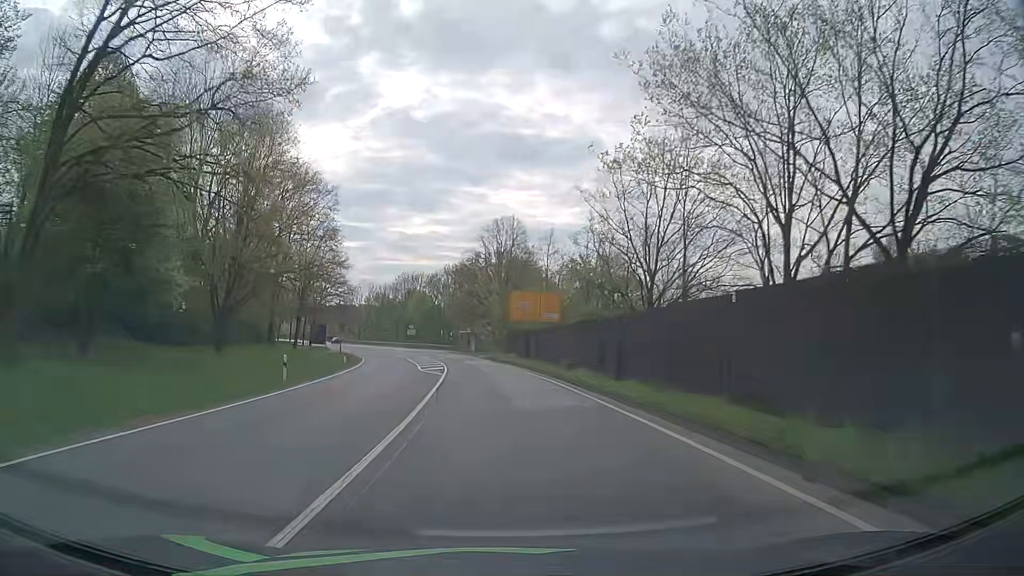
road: primary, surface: asphalt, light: Day
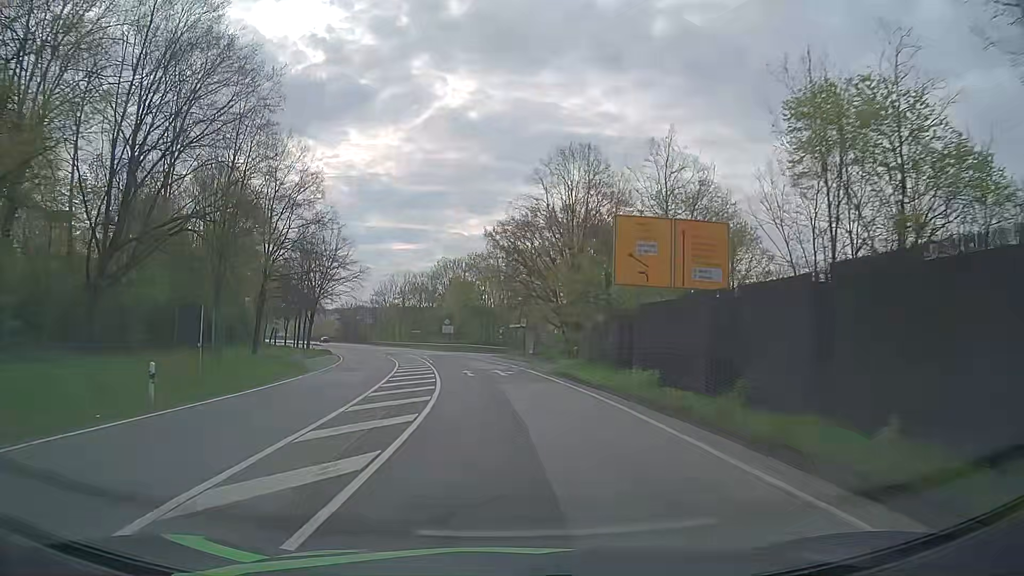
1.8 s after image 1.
(-1.2, +31.4) m; -5°
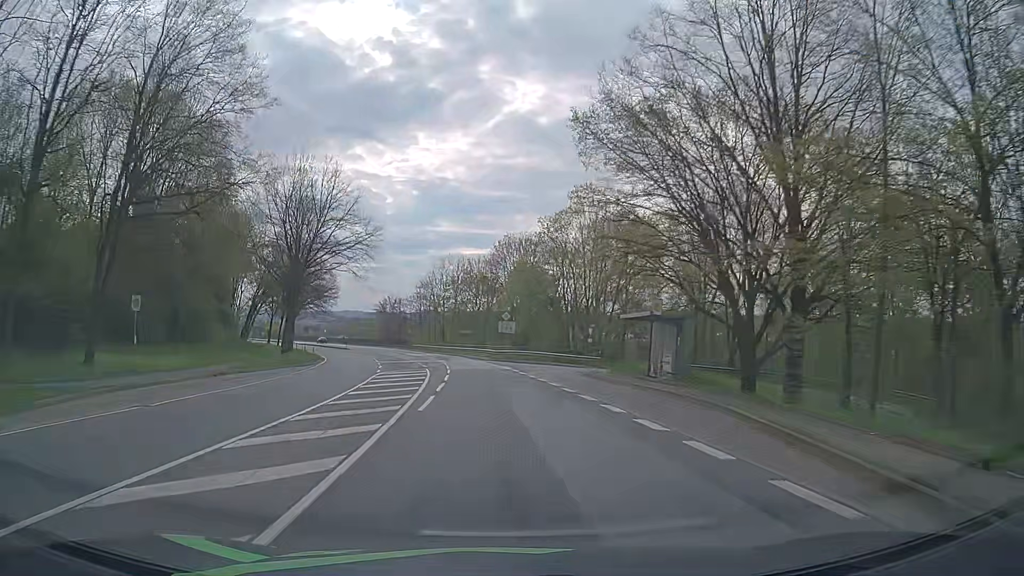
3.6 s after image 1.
(-1.8, +31.7) m; -6°
(0, +10) (0, +20) (-1, +30) (-2, +40) (-3, +50) (-5, +60) (-7, +70) (-9, +79) (-12, +89) (-15, +98) m
